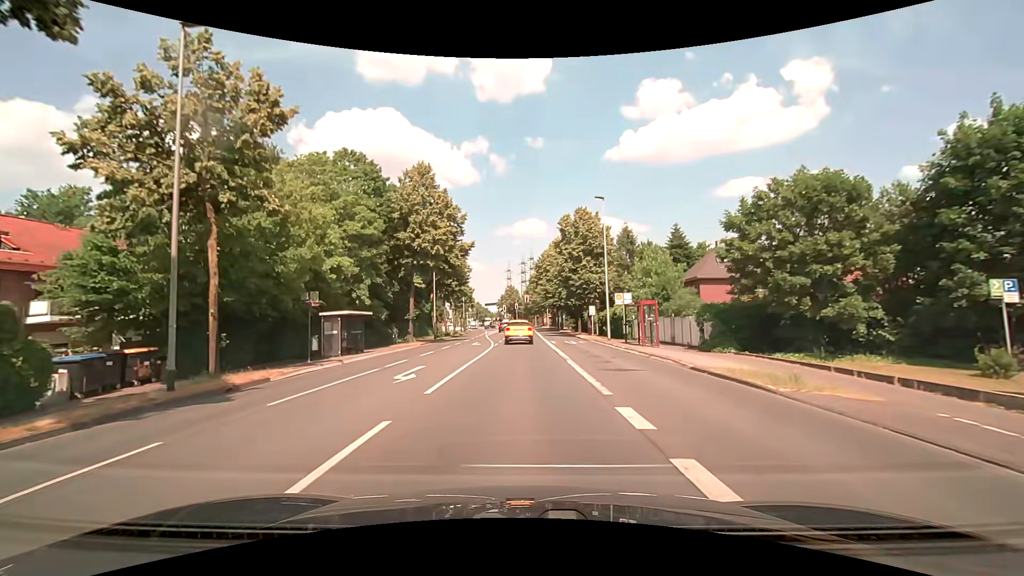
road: secondary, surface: asphalt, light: Day
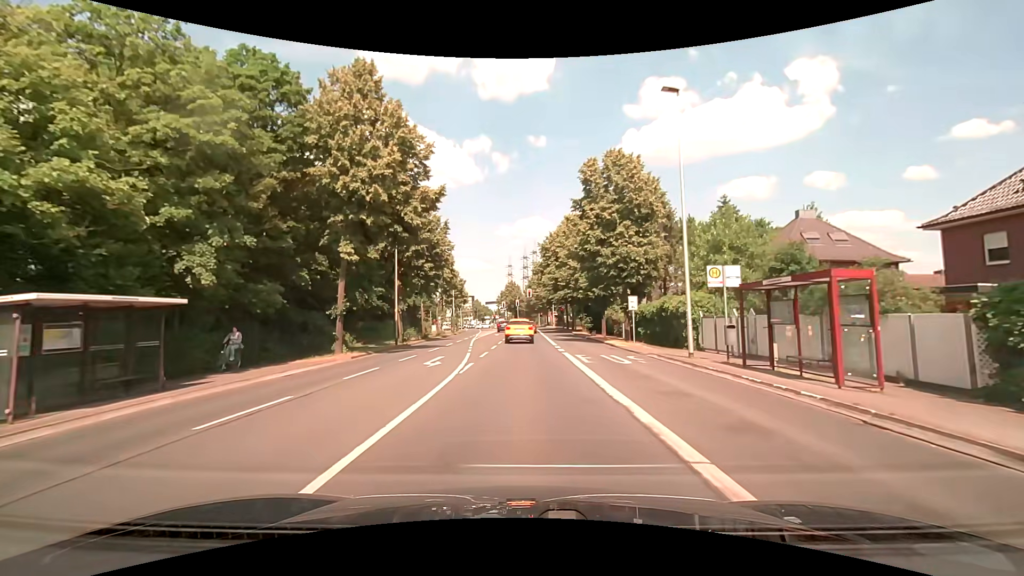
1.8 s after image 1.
(-0.2, +16.7) m; -1°
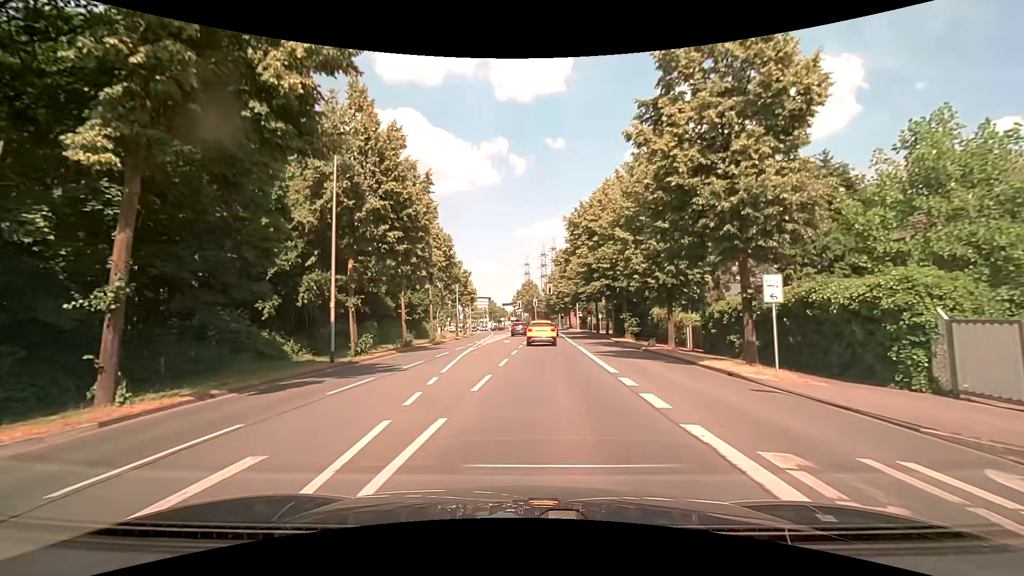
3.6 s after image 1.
(-0.2, +15.0) m; -2°
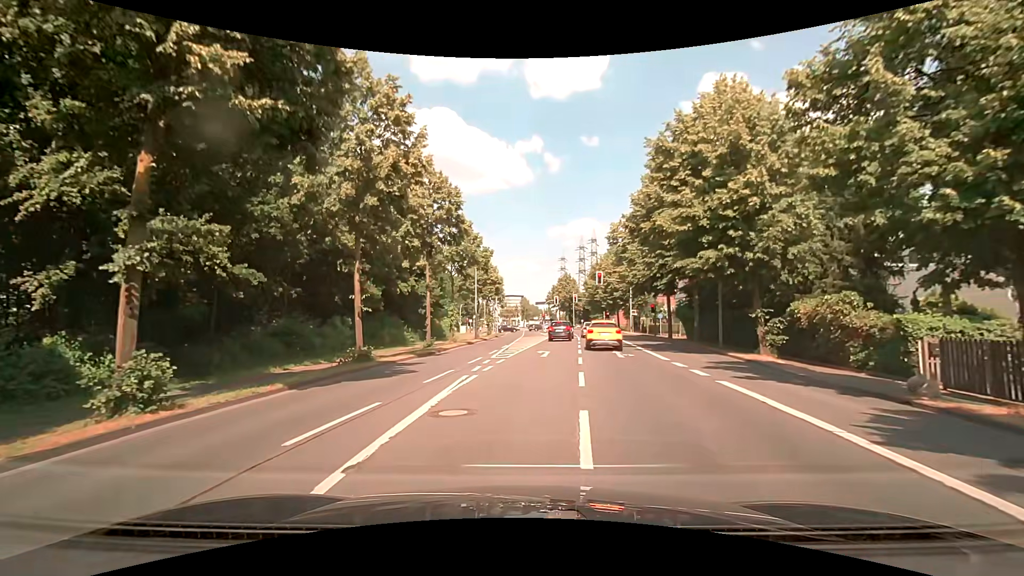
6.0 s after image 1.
(-0.7, +17.3) m; -4°
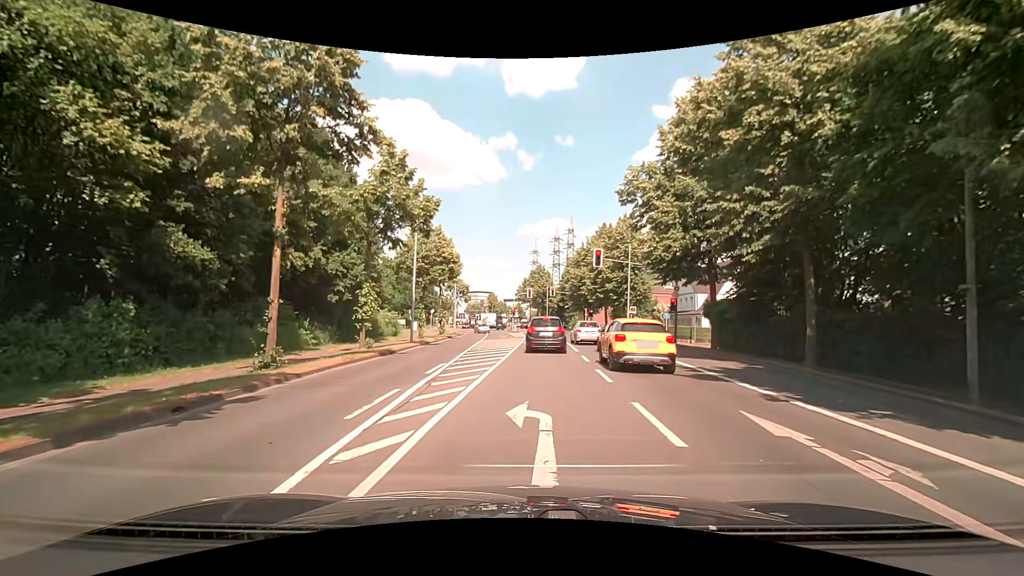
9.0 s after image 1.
(+0.1, +16.9) m; +2°
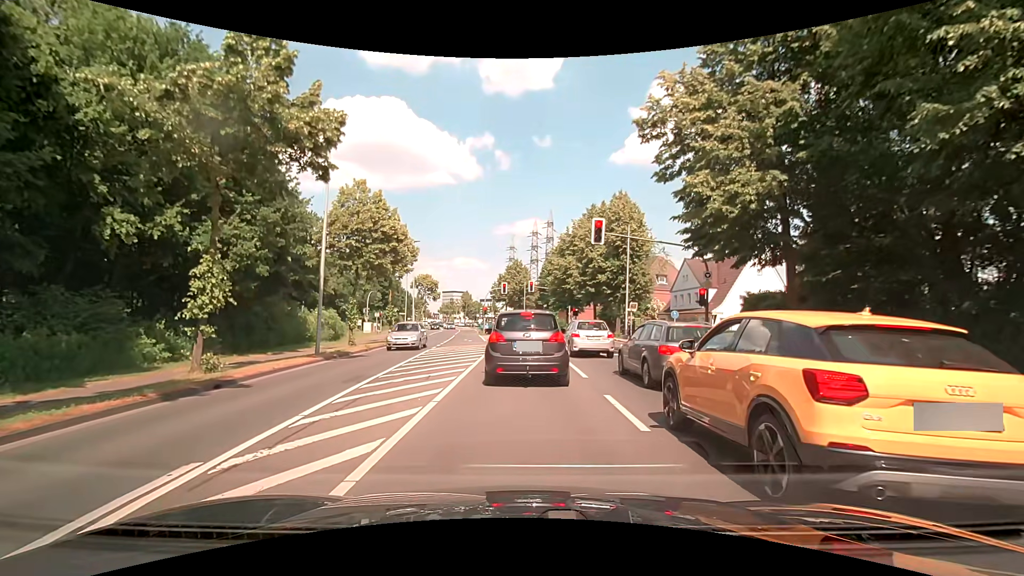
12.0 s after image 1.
(+0.5, +11.1) m; +4°
